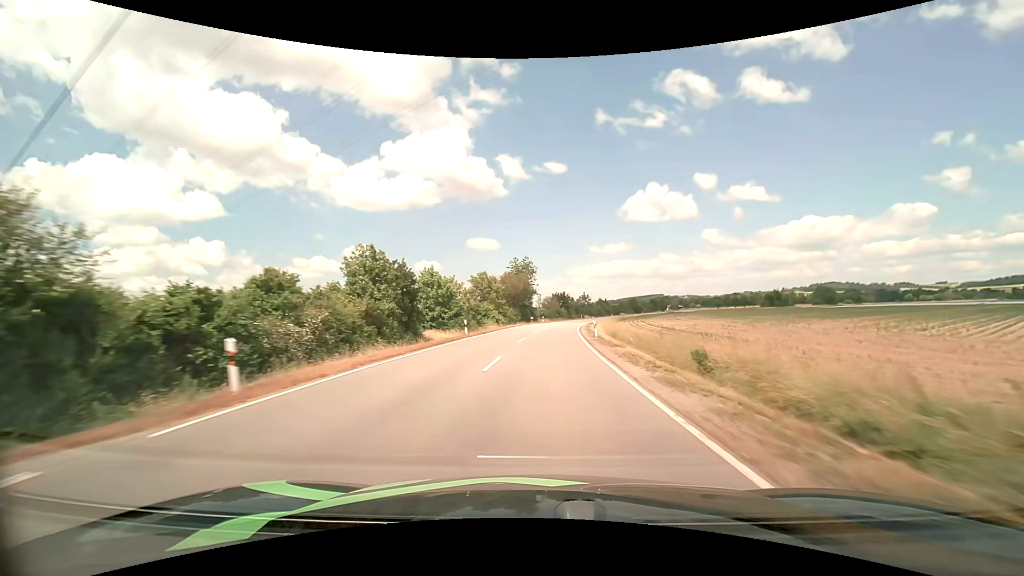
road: tertiary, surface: asphalt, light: Day
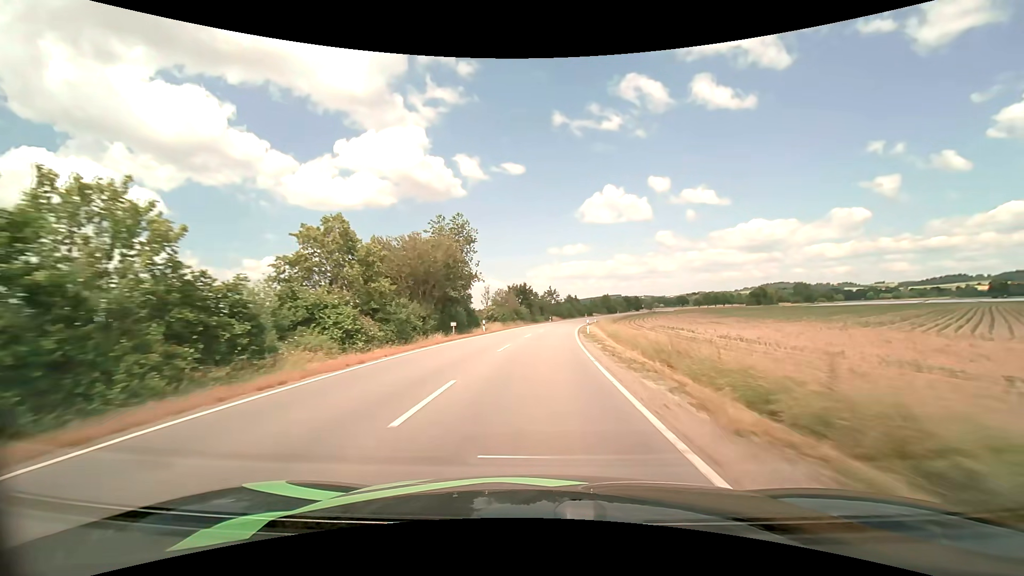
(+1.9, +42.3) m; +5°
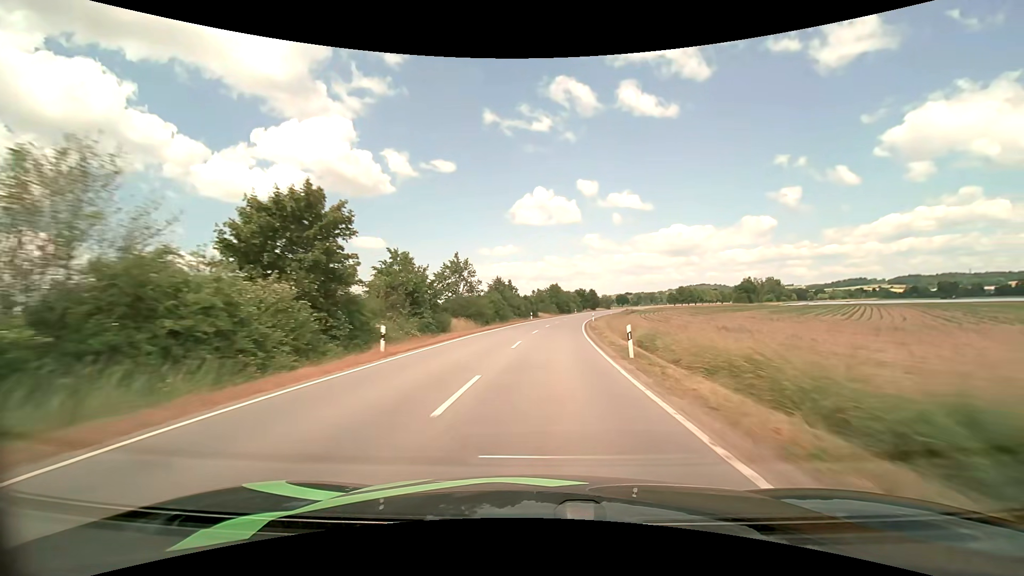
(+4.6, +72.4) m; +8°
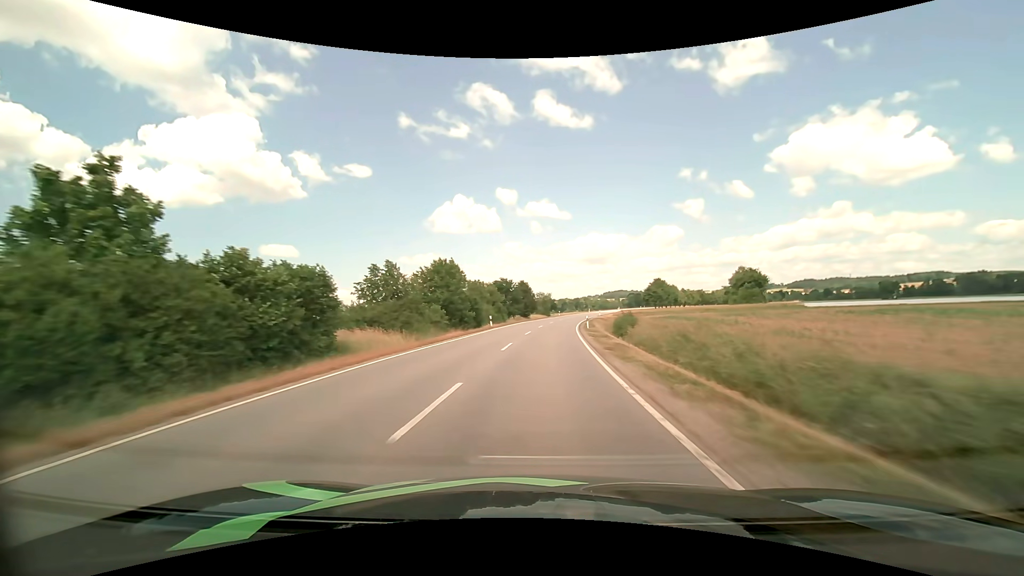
(+6.0, +73.9) m; +9°
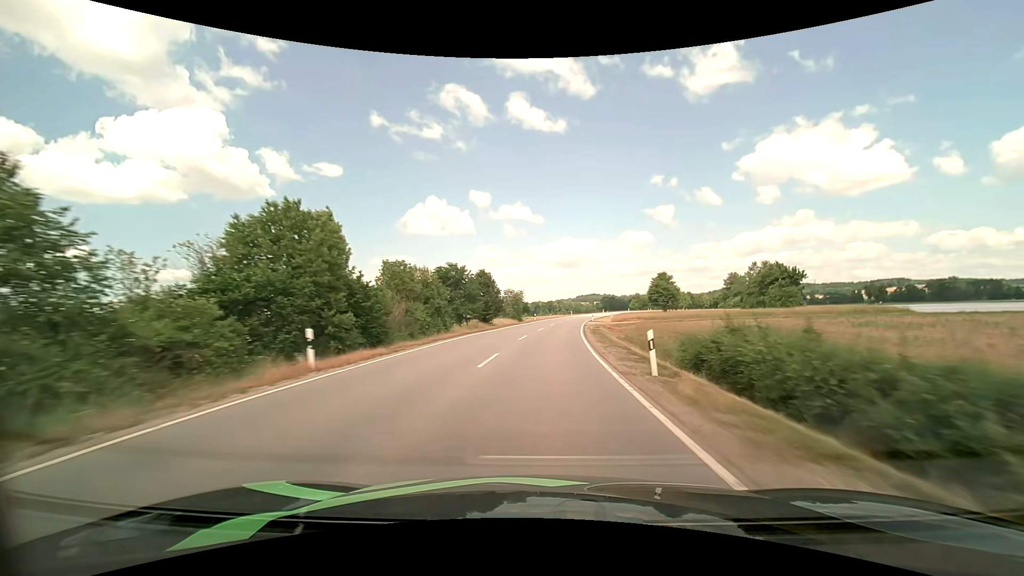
(+0.8, +29.7) m; +3°
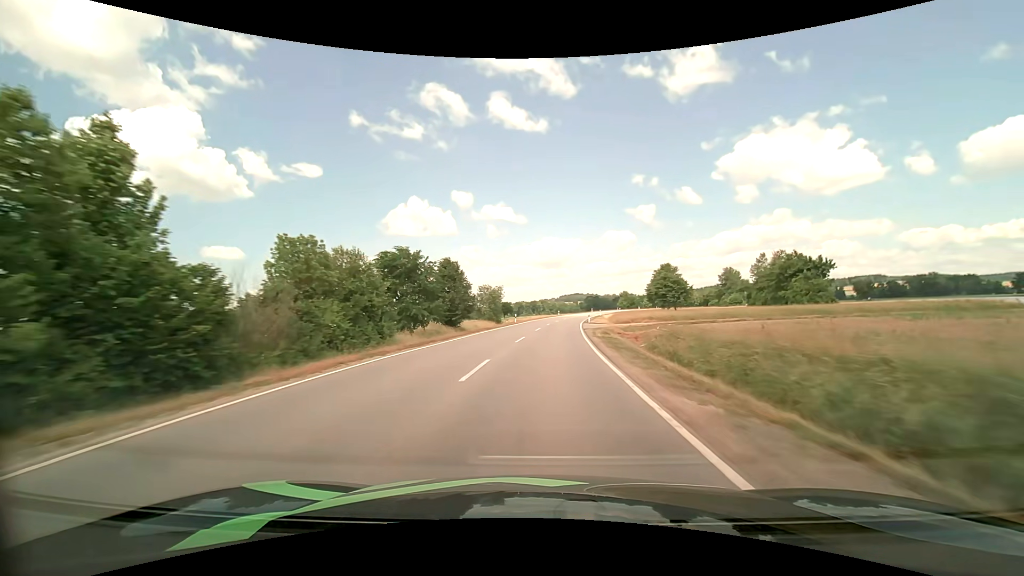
(+0.2, +14.8) m; +2°
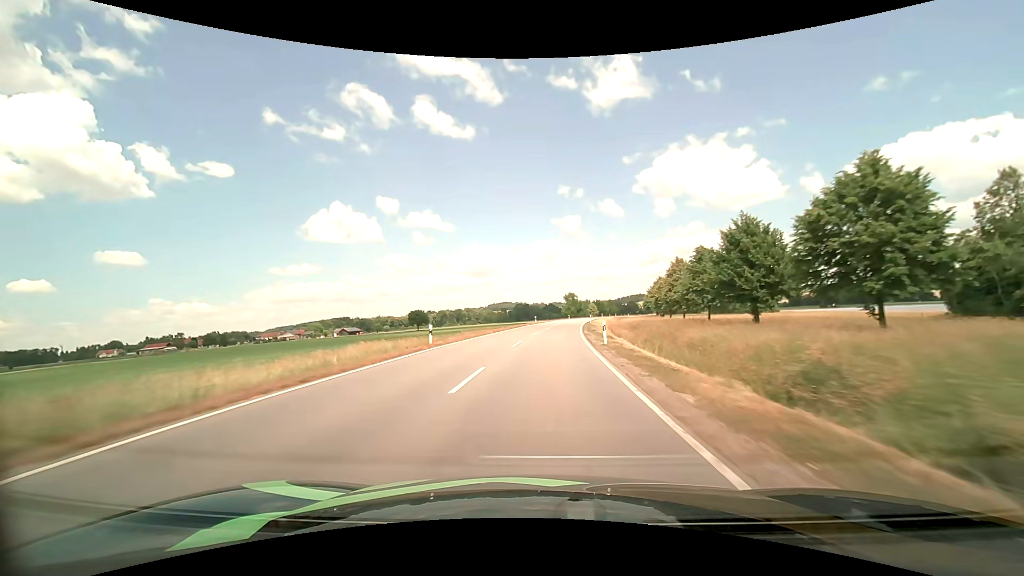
(+5.6, +73.6) m; +8°
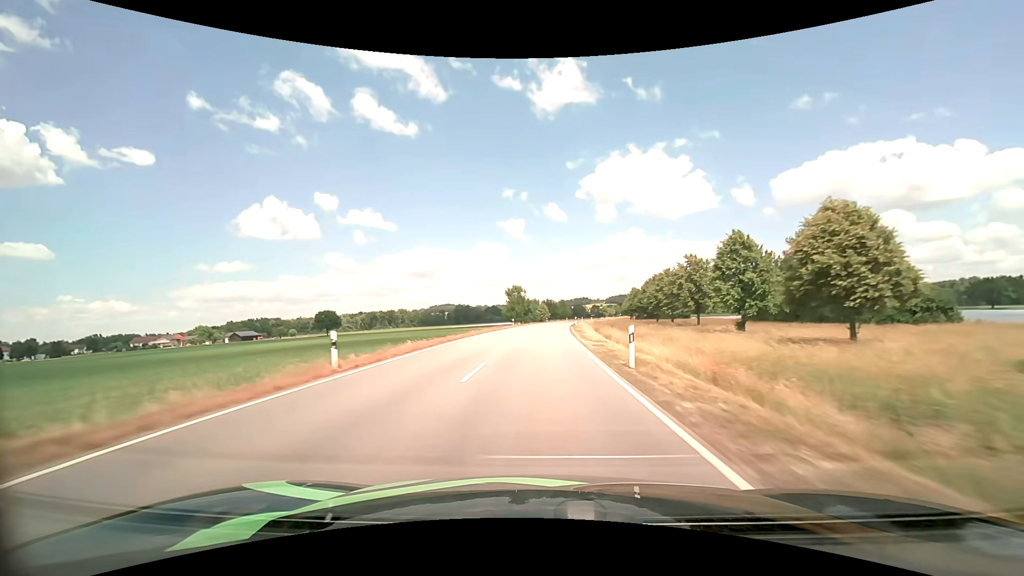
(+3.5, +59.0) m; +6°
(0, +10) (0, +20) (0, +30) (+1, +40) (+1, +50) (+2, +60) (+2, +70) (+3, +80) (+4, +90) (+6, +100) m
